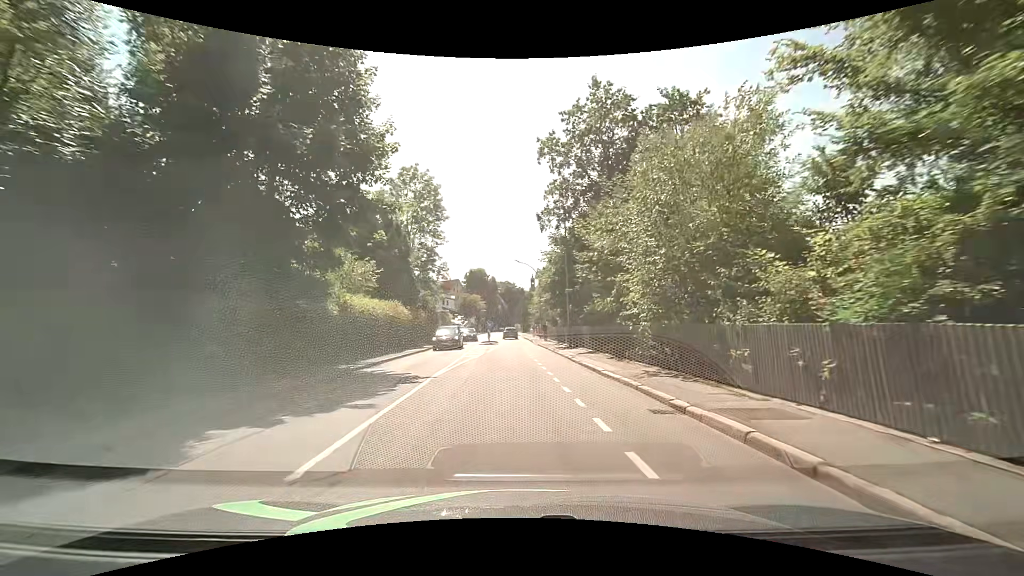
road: tertiary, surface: asphalt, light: Day
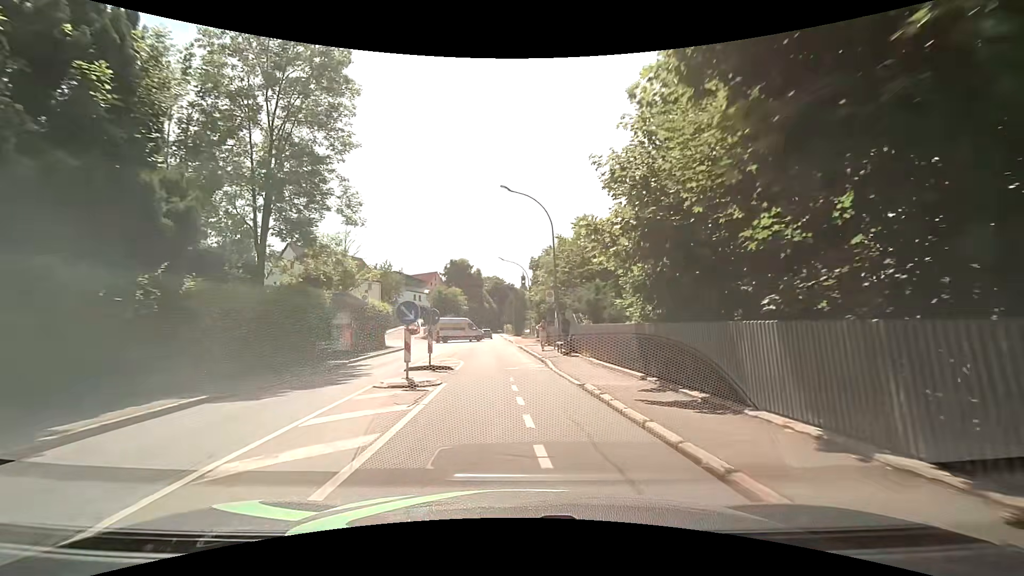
(-0.3, +29.8) m; +1°
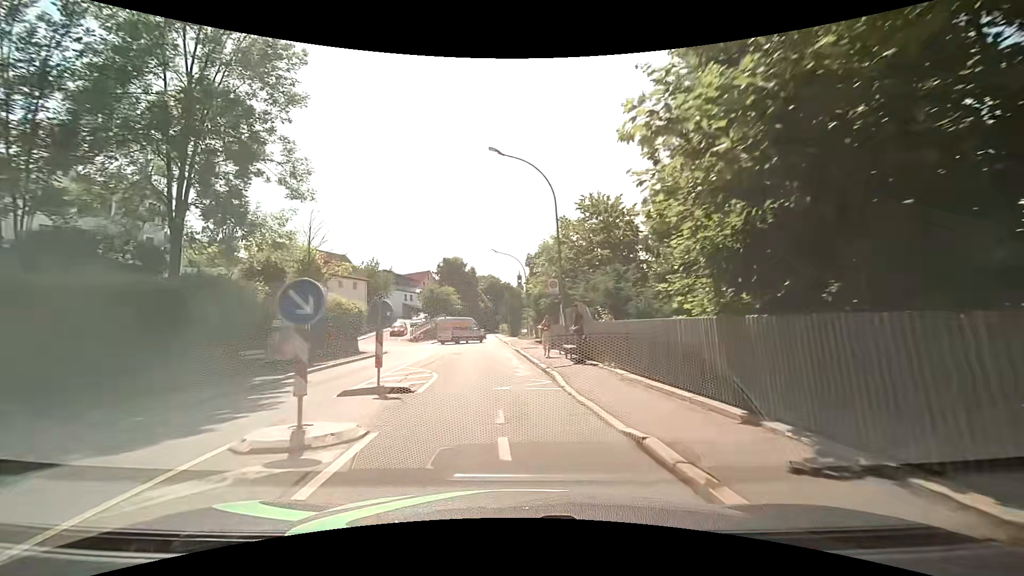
(0.0, +5.7) m; +1°
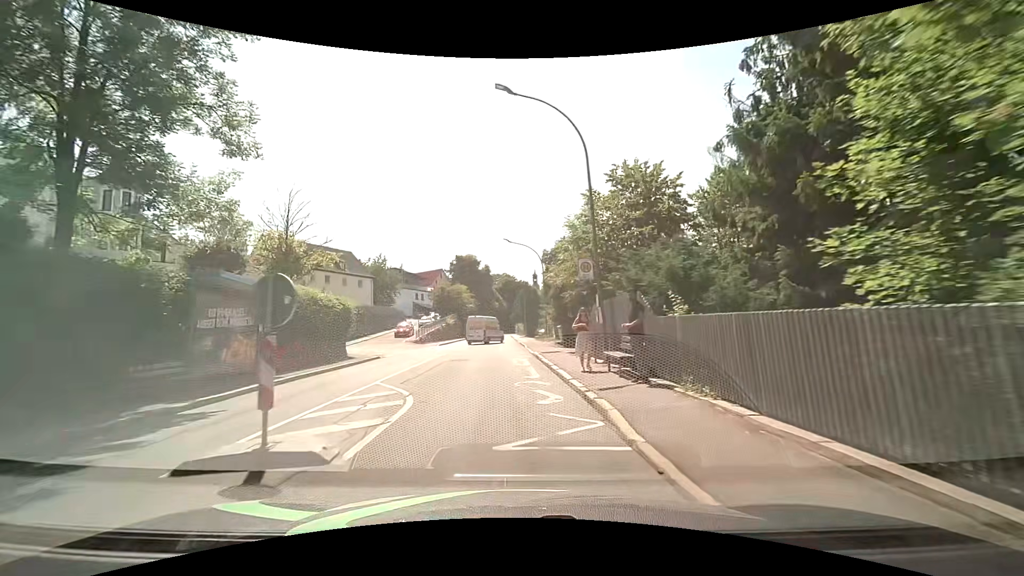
(-0.1, +5.6) m; -3°
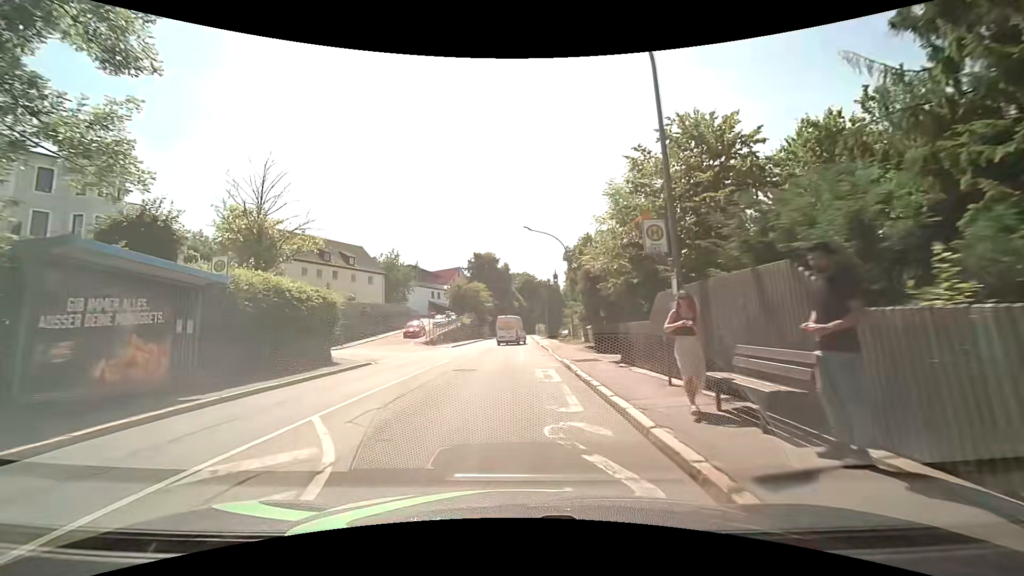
(0.0, +5.5) m; -2°
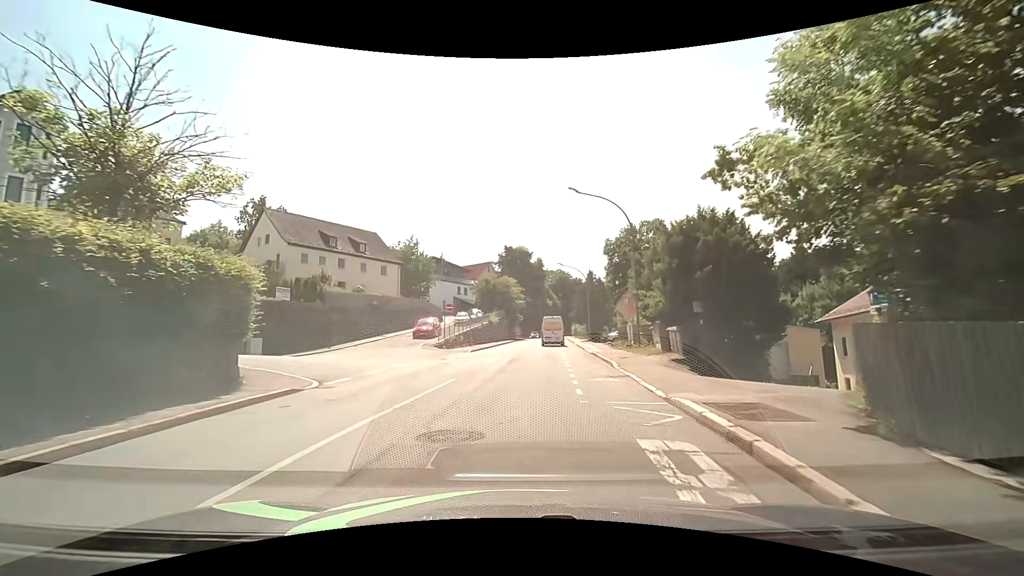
(-0.3, +10.5) m; -3°
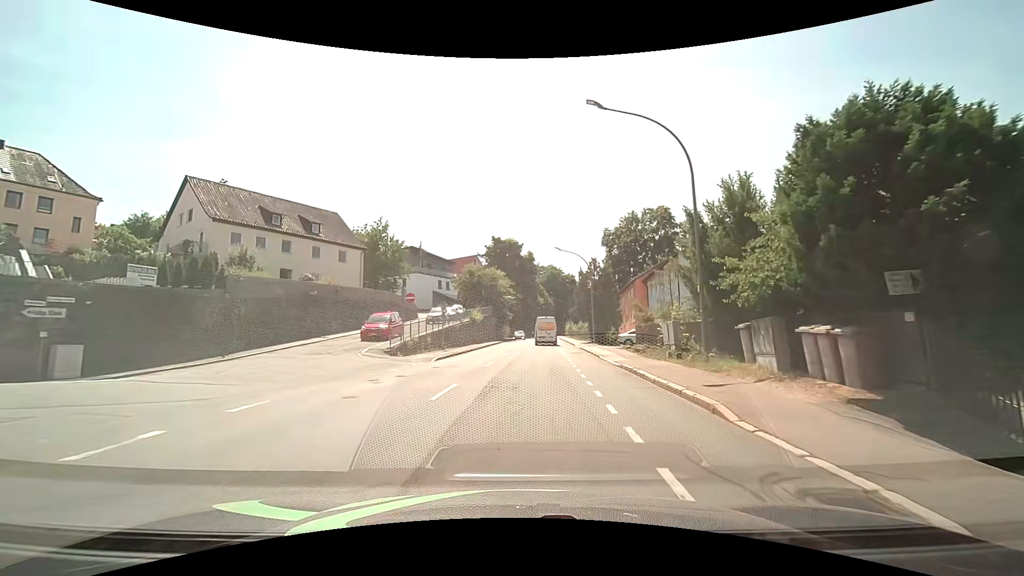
(+0.1, +10.6) m; +1°
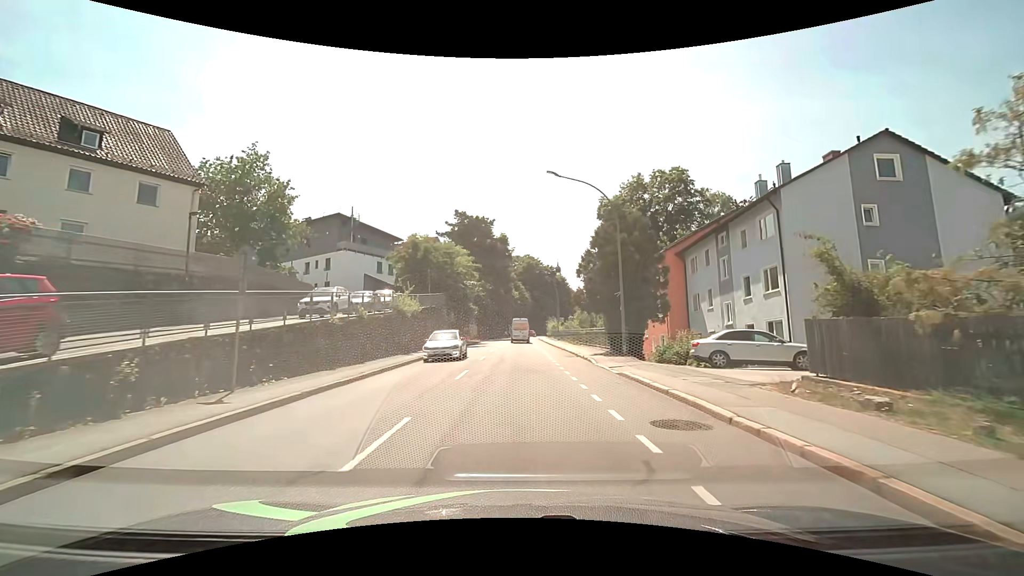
(+0.6, +22.7) m; +3°
(0, +10) (0, +20) (0, +30) (0, +40) (0, +50) (0, +60) (0, +70) (+1, +80) (+1, +90) (+2, +100) m
